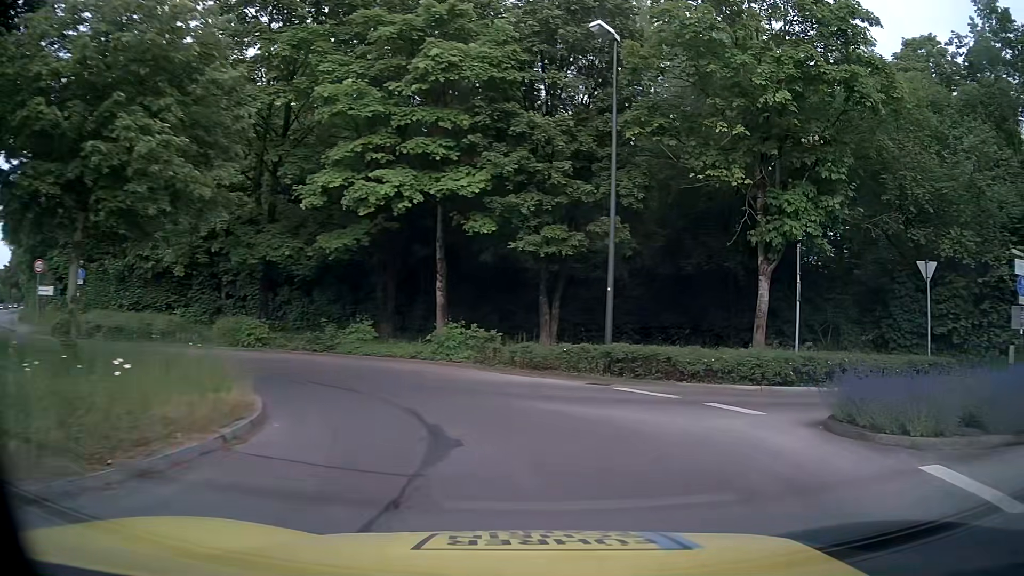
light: Day
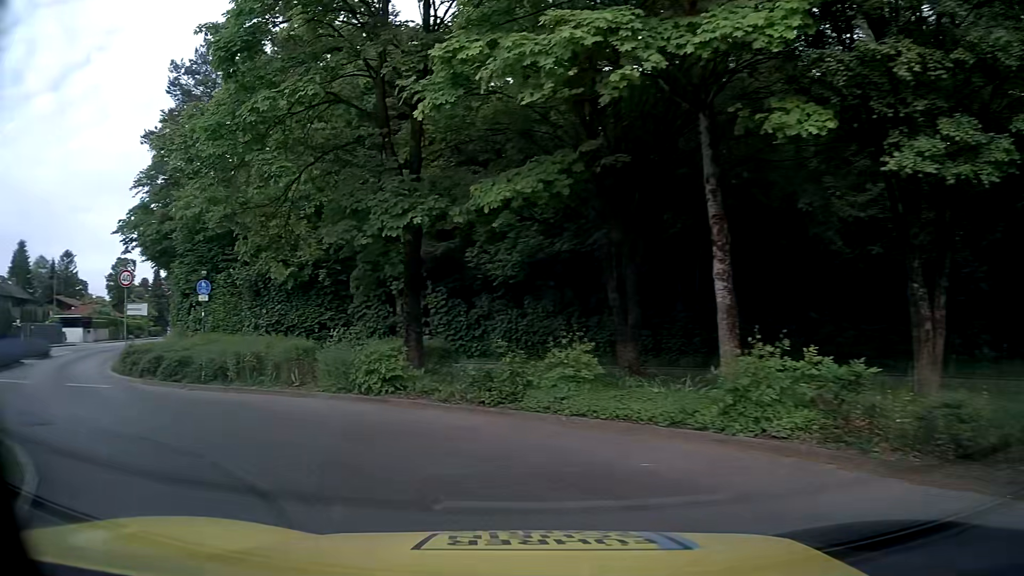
(-1.0, +9.7) m; -21°
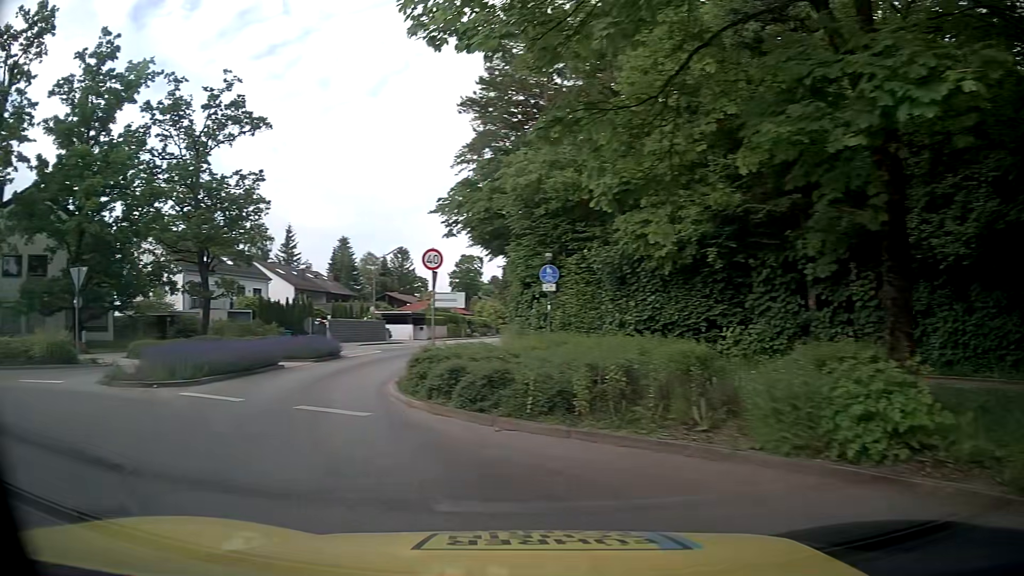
(-1.7, +6.1) m; -32°
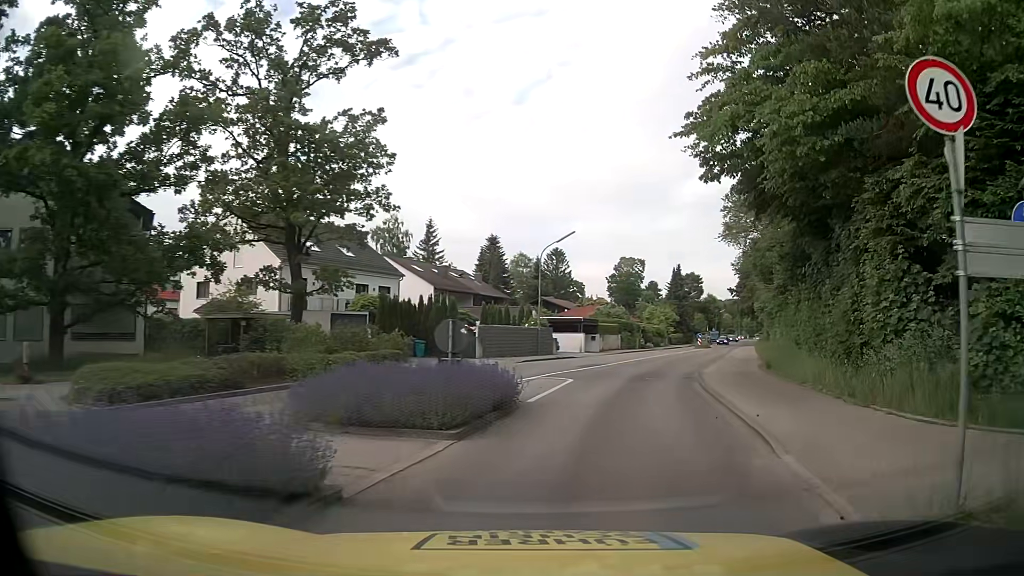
(-4.0, +14.2) m; -12°
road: tertiary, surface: asphalt
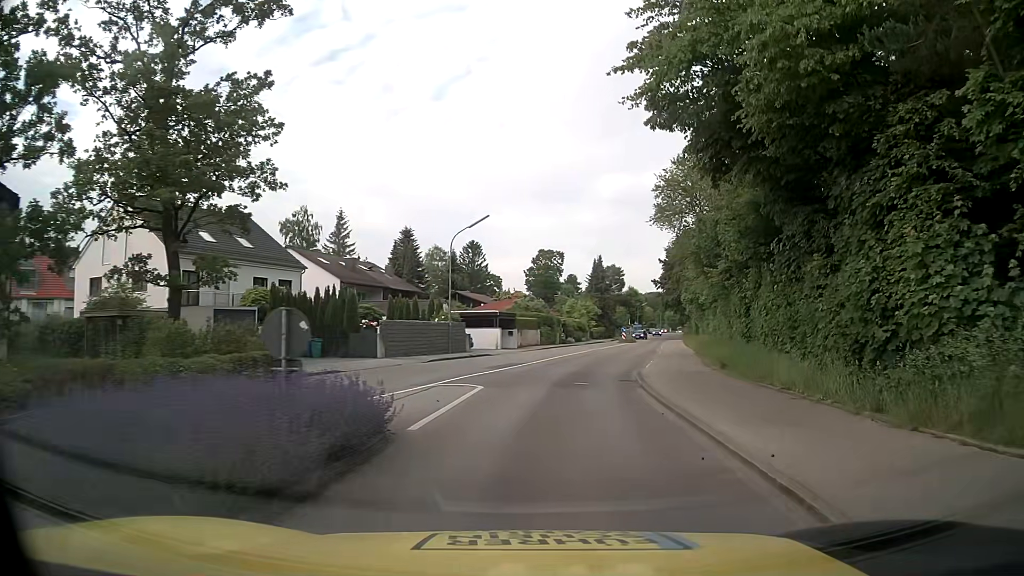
(+0.4, +4.4) m; +8°
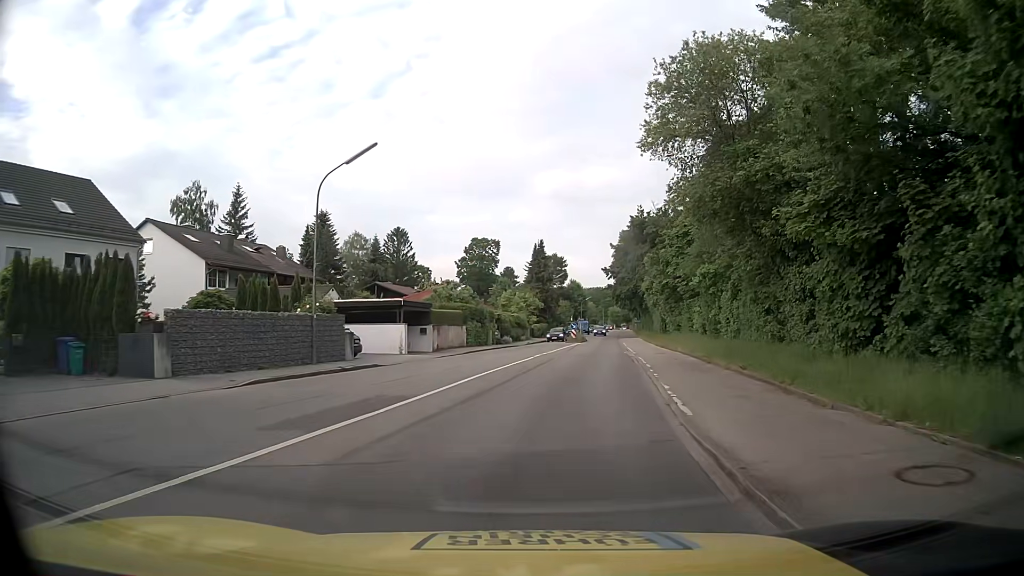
(+0.8, +15.6) m; +5°
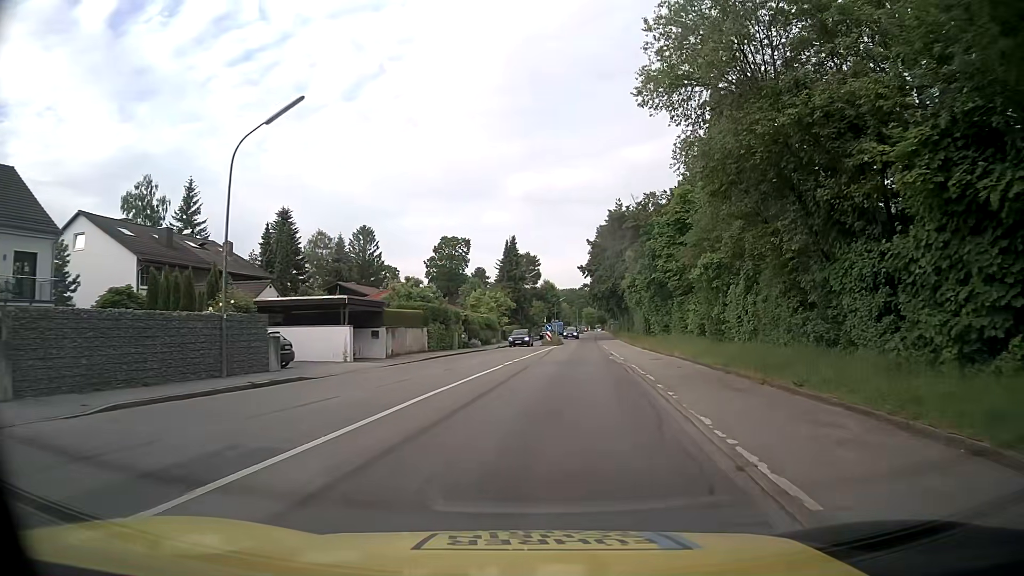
(+0.2, +5.8) m; +3°
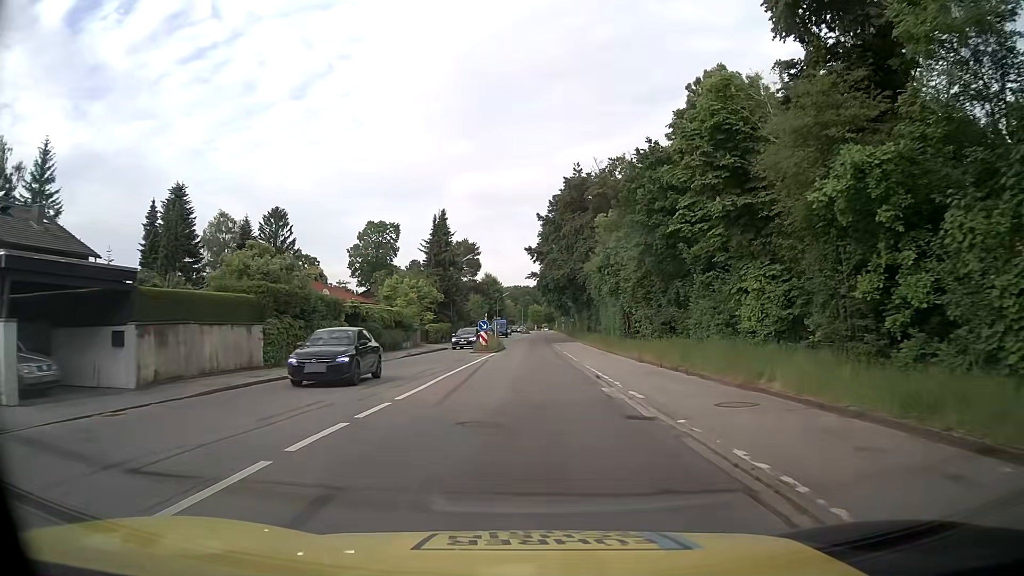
(+0.9, +18.8) m; +4°
(0, +10) (0, +20) (0, +30) (0, +40) (+1, +50) (+1, +60) (+1, +70) (+1, +80) (+1, +90) (+2, +100) m
